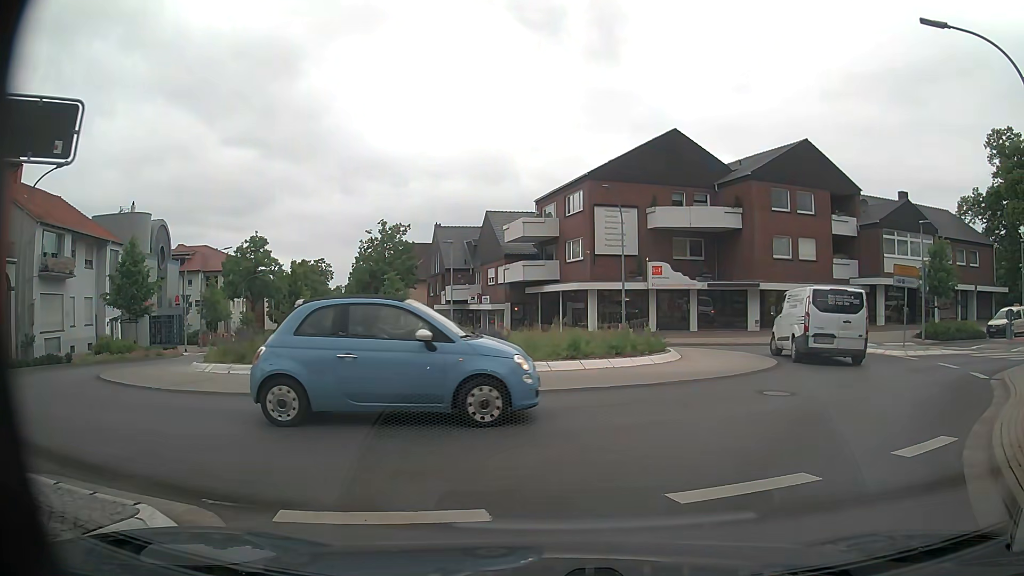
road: unclassified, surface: asphalt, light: Day
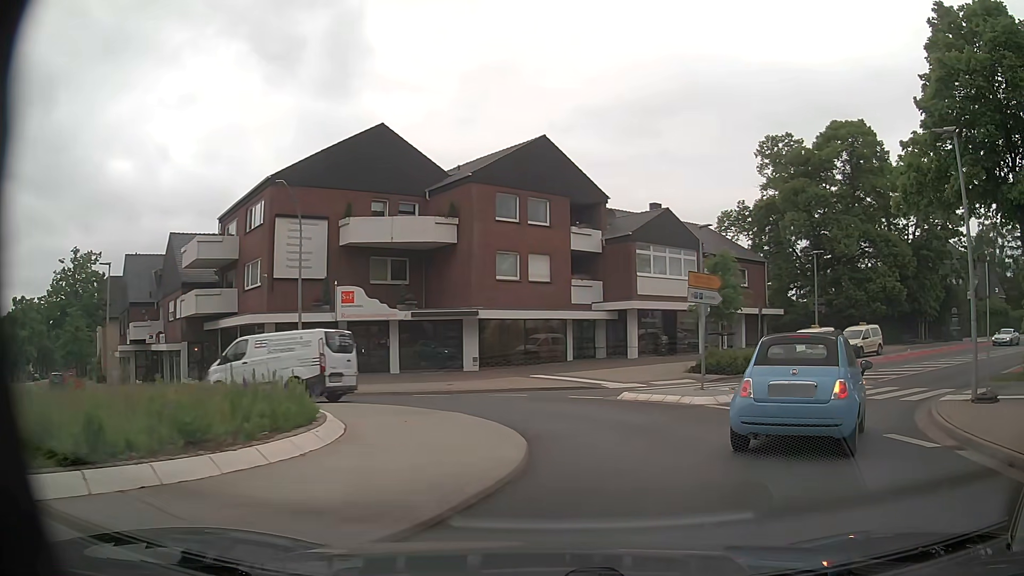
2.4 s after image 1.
(+1.8, +8.4) m; +25°
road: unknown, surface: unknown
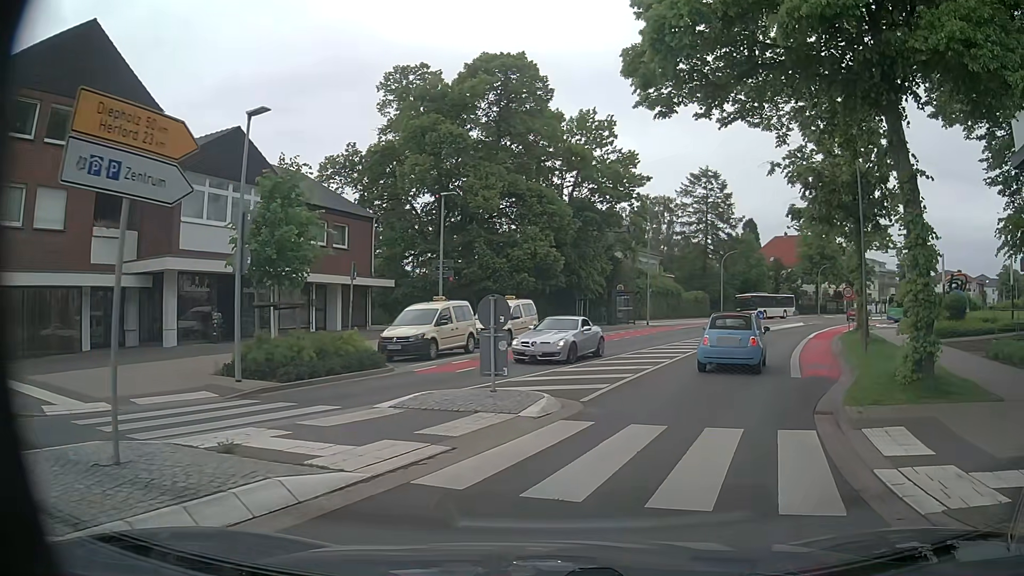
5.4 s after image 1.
(+3.4, +11.8) m; +34°
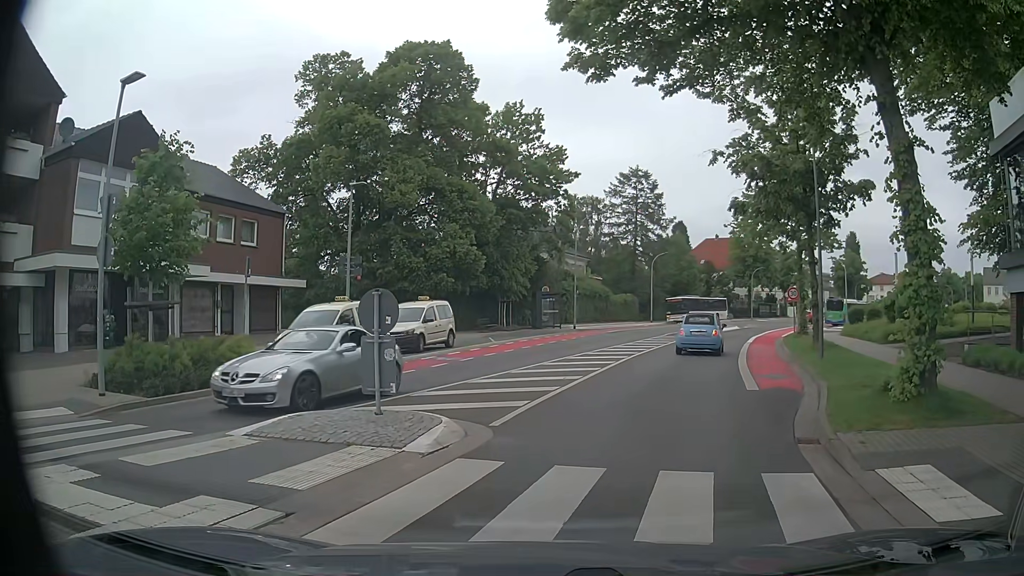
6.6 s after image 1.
(0.0, +2.3) m; +5°
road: unclassified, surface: asphalt
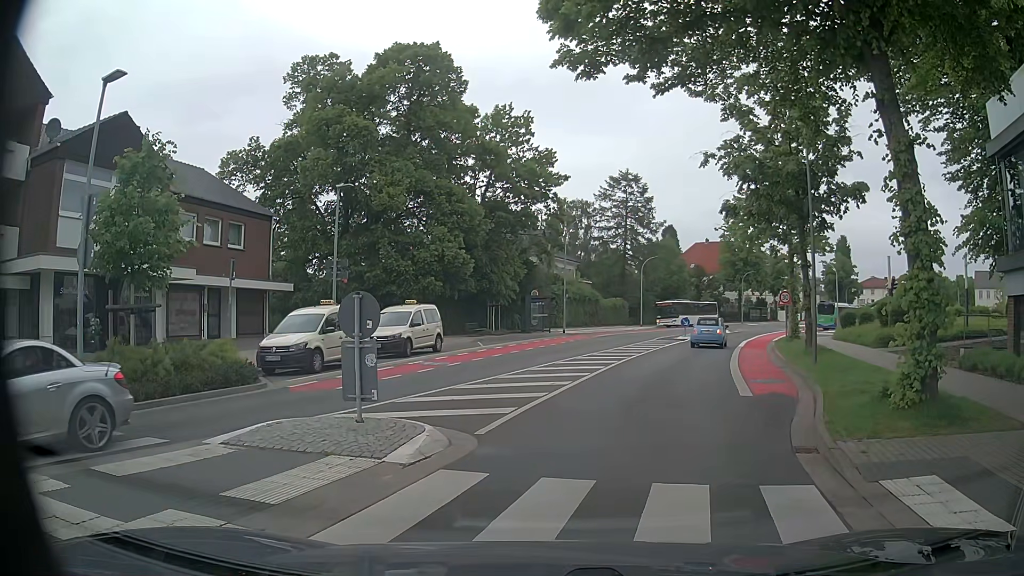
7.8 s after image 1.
(0.0, +0.3) m; 0°
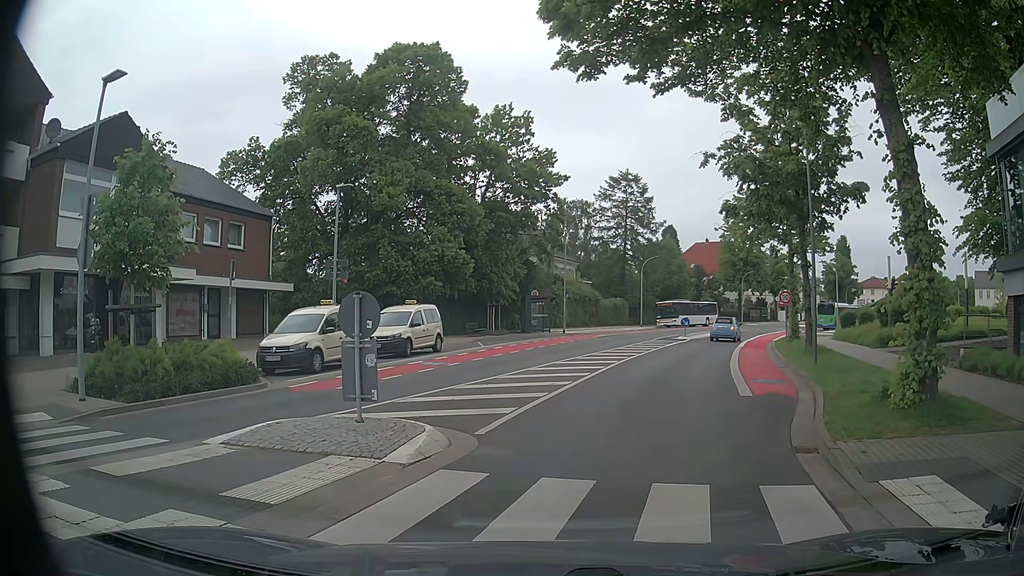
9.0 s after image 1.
(0.0, 0.0) m; 0°
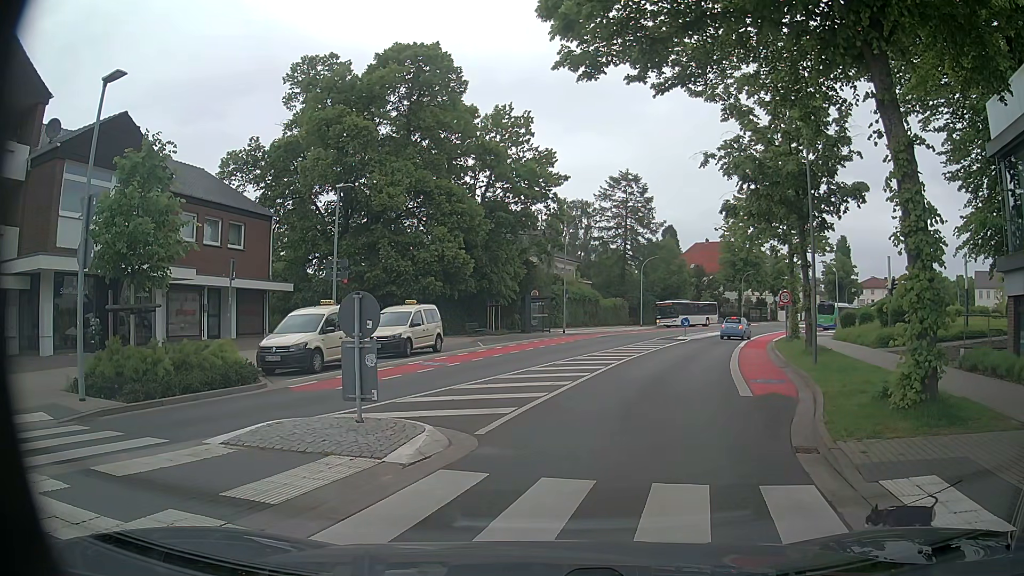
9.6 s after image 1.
(0.0, 0.0) m; 0°
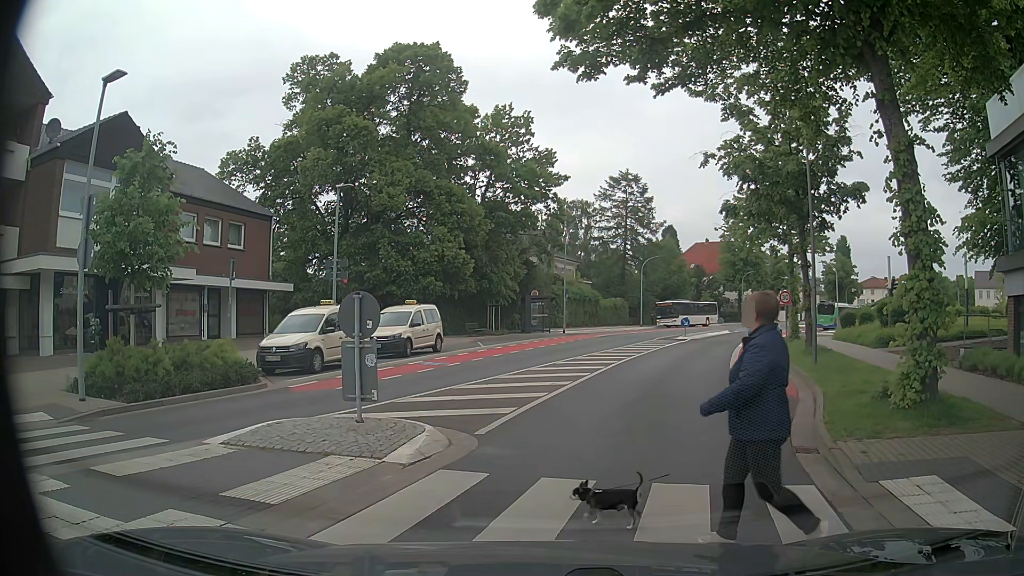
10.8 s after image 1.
(0.0, 0.0) m; 0°
